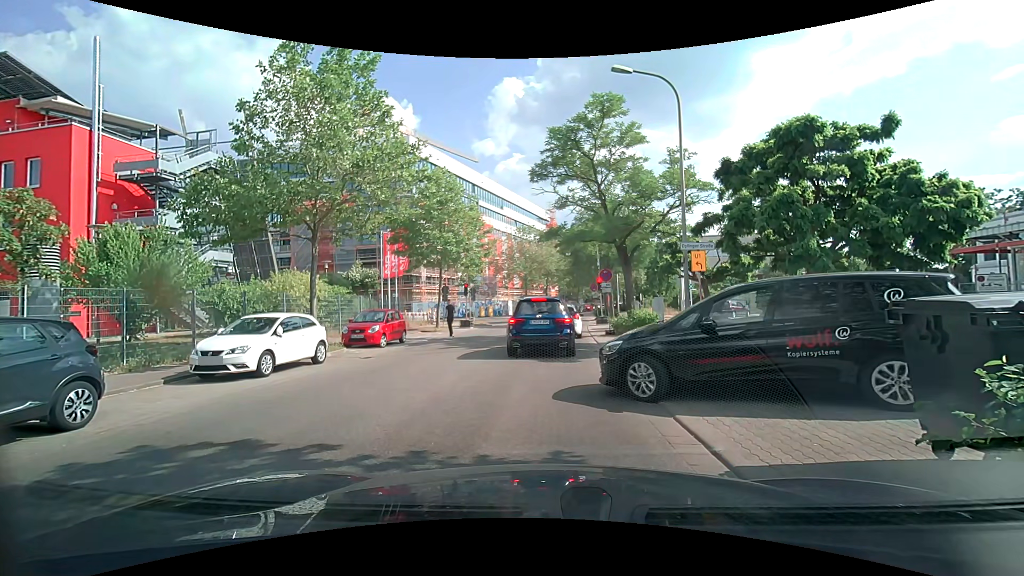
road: unclassified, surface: asphalt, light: Day
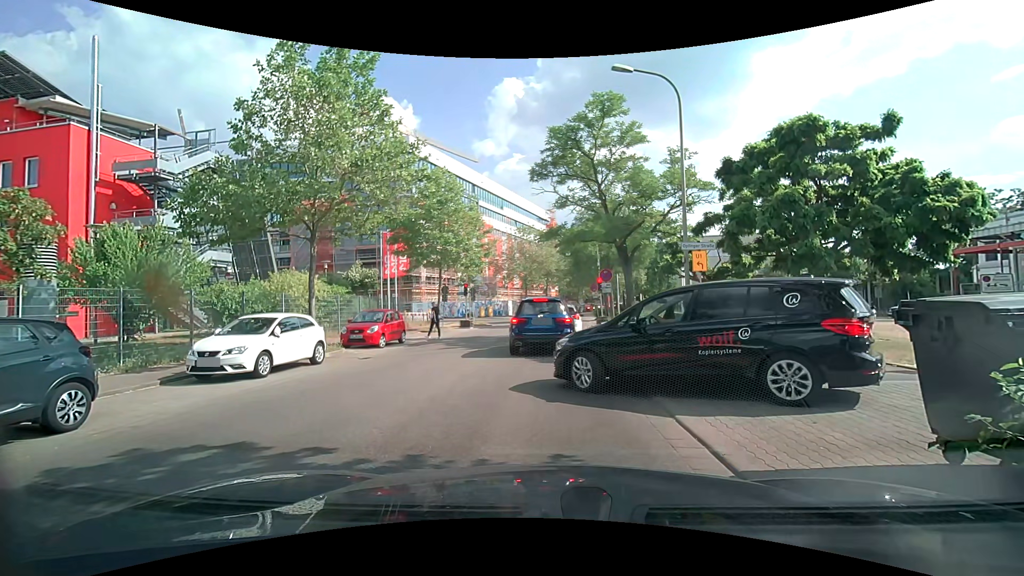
(0.0, +0.1) m; 0°
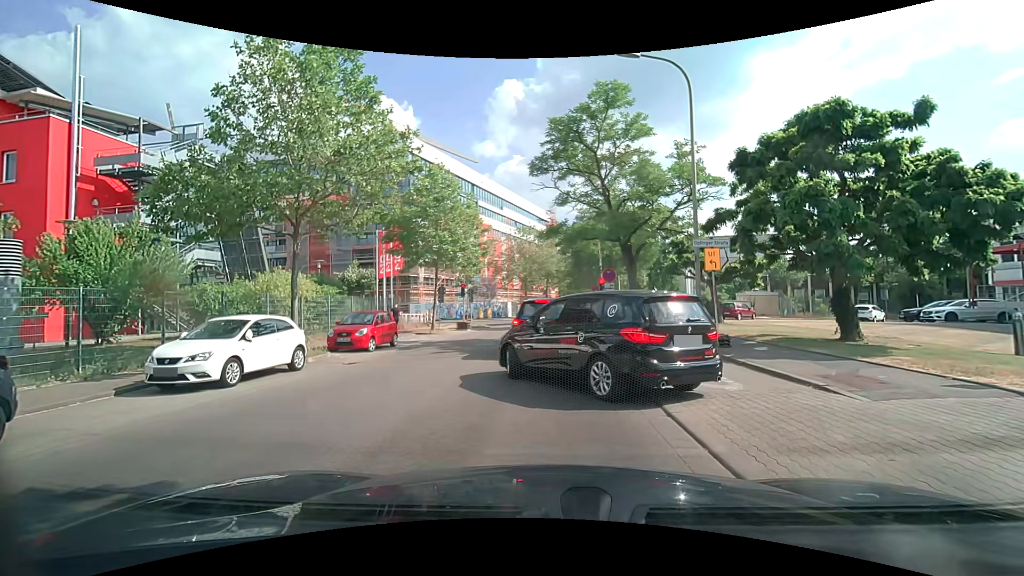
(0.0, +1.2) m; 0°
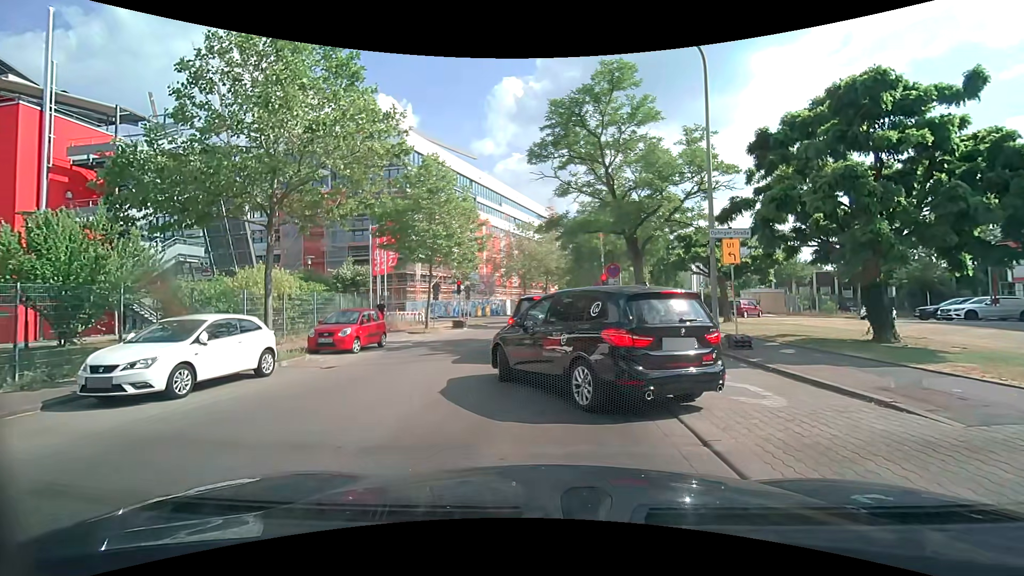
(0.0, +1.4) m; 0°
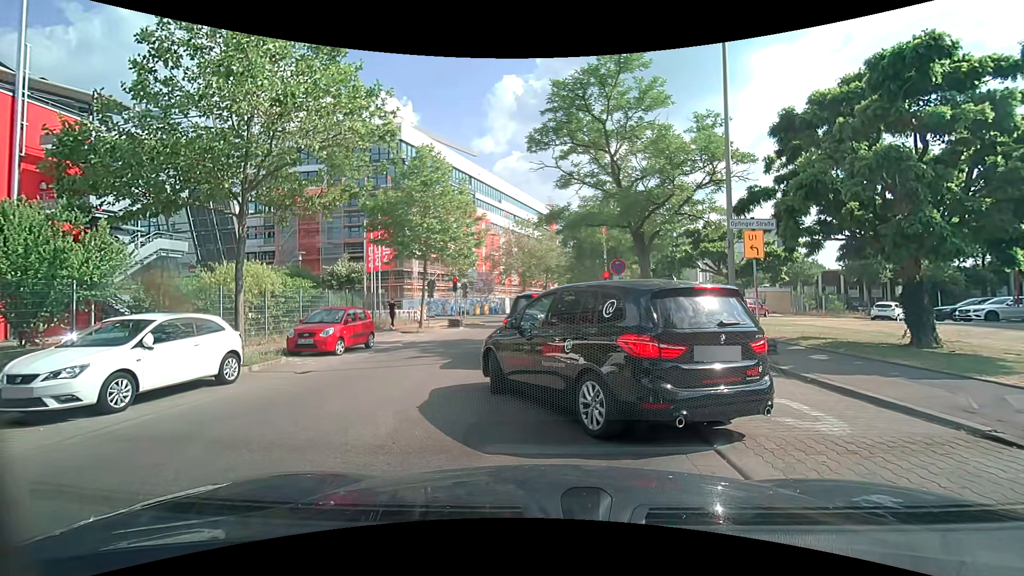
(0.0, +1.3) m; 0°
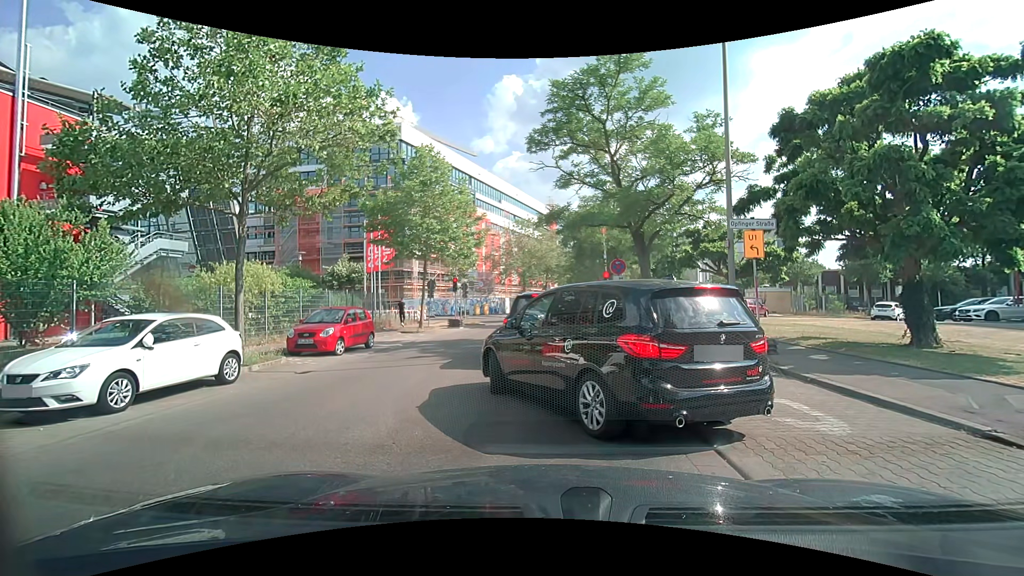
(0.0, 0.0) m; 0°
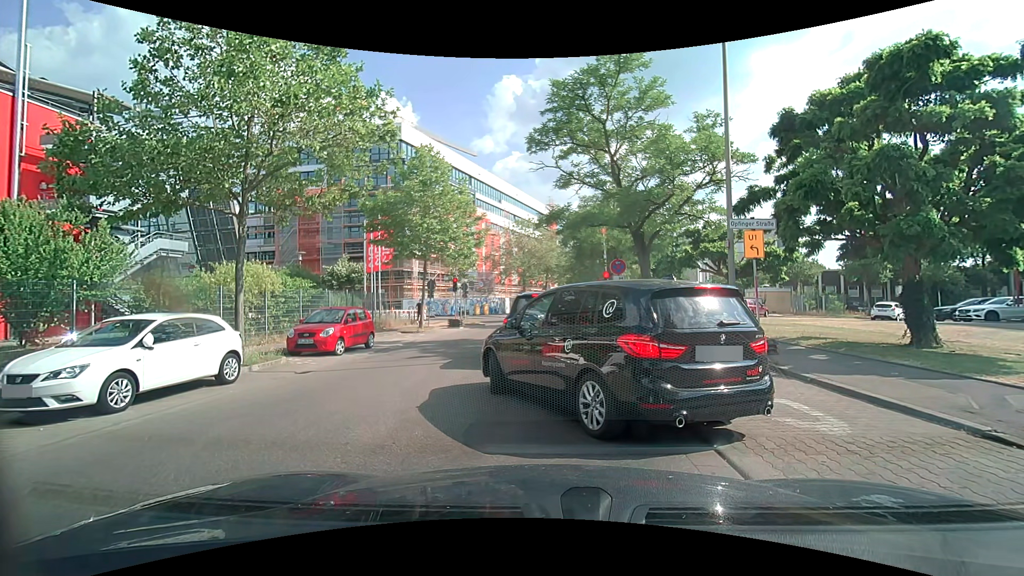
(0.0, 0.0) m; 0°
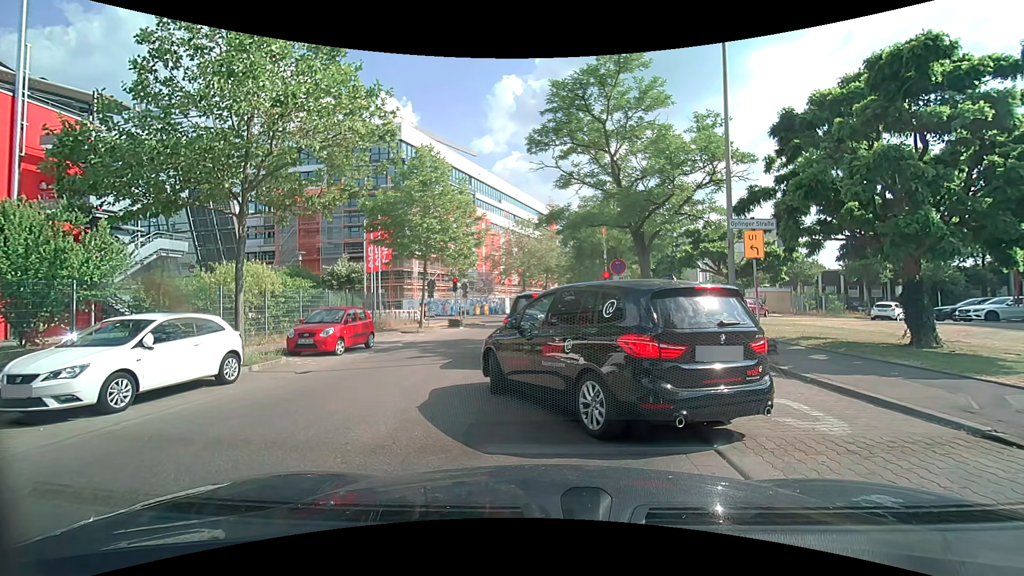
(0.0, 0.0) m; 0°
